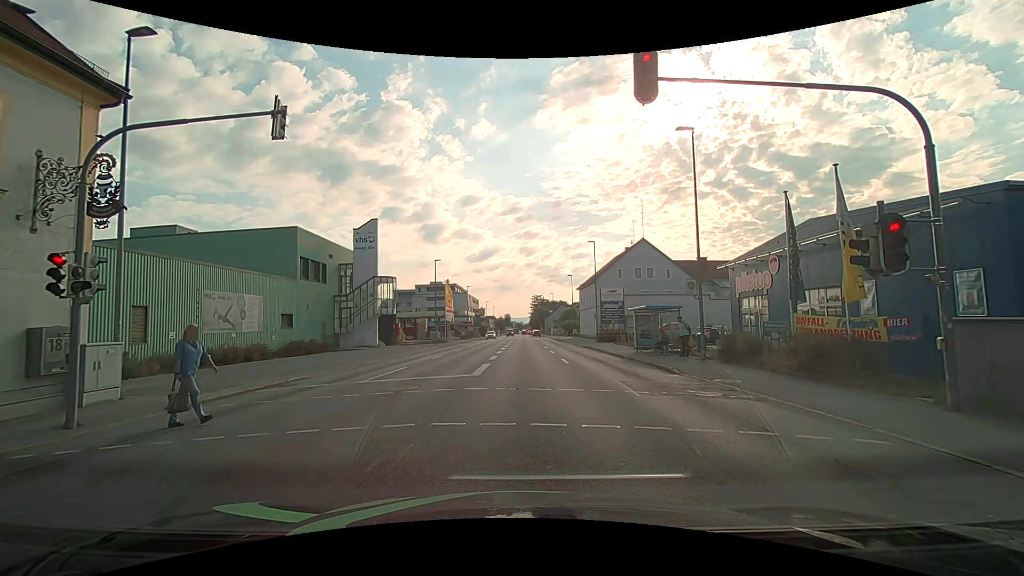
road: tertiary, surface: asphalt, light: Day
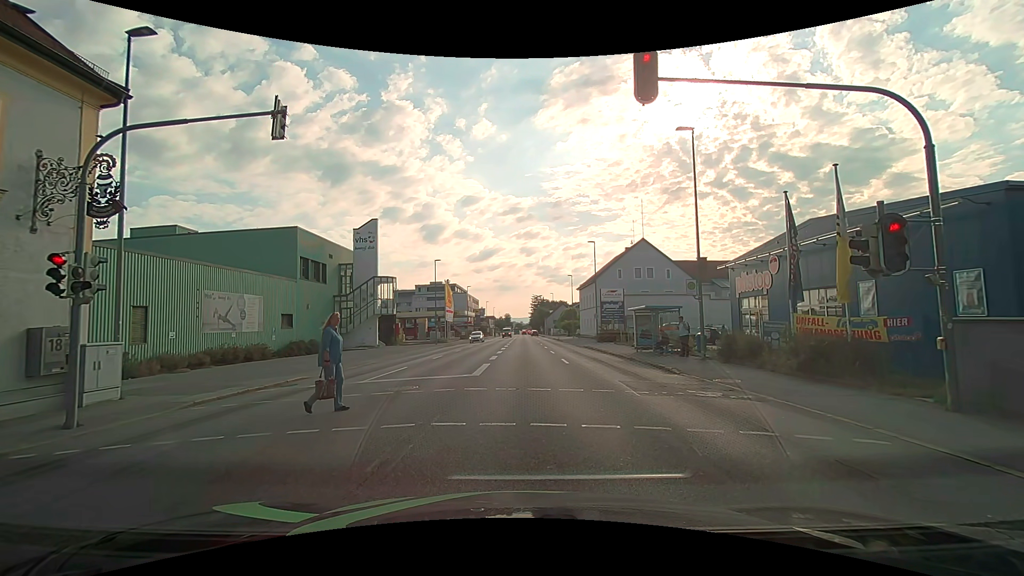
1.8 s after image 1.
(0.0, 0.0) m; 0°
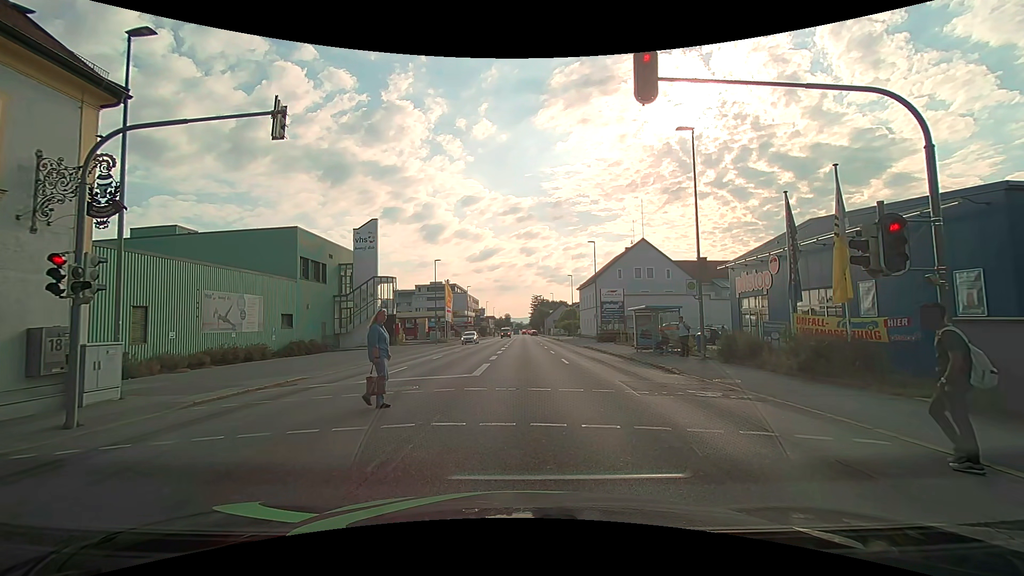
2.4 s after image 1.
(0.0, 0.0) m; 0°
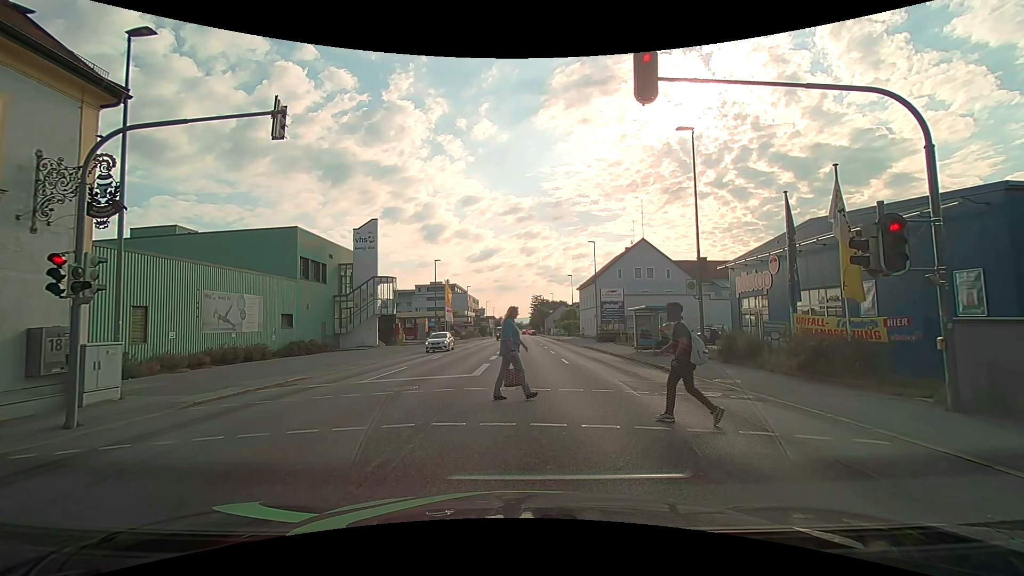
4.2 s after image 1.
(0.0, 0.0) m; 0°
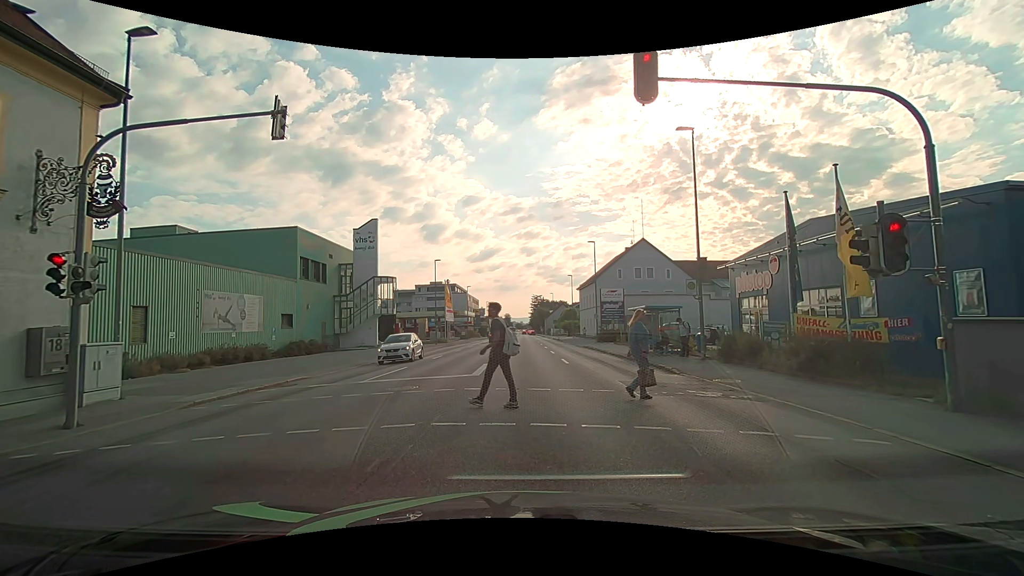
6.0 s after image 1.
(0.0, 0.0) m; 0°
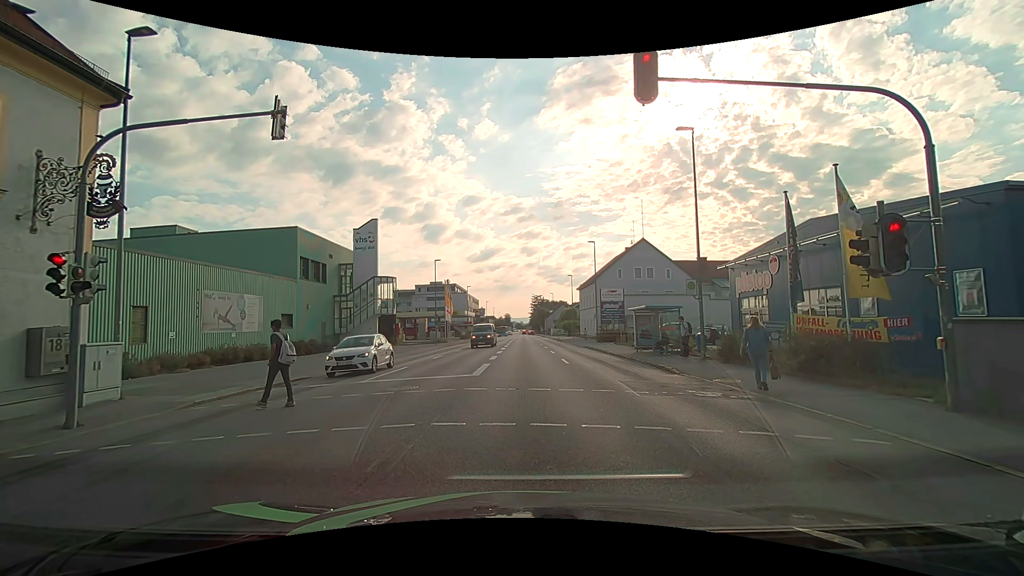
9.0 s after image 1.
(0.0, 0.0) m; 0°
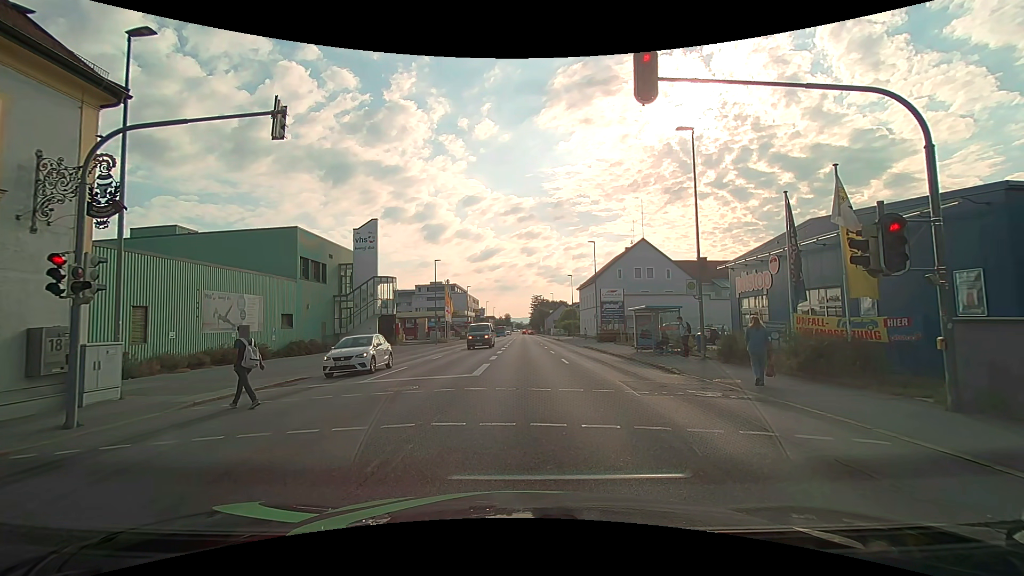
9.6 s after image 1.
(0.0, 0.0) m; 0°
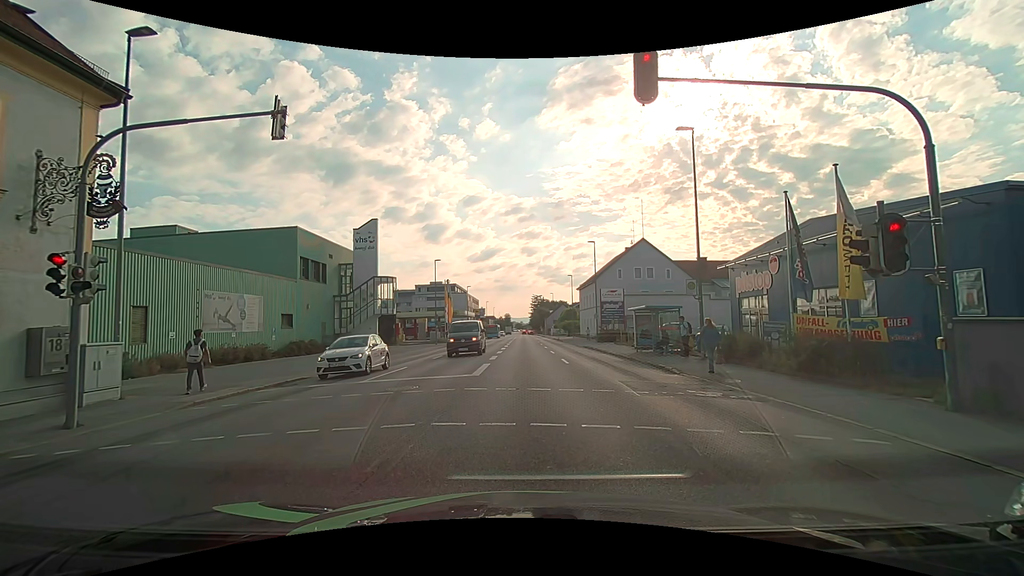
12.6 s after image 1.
(0.0, 0.0) m; 0°
(0, +10) (0, +20) (0, +30) (+1, +40) (+1, +50) (+1, +60) (+1, +70) (+1, +80) (+1, +90) (+1, +100) m
